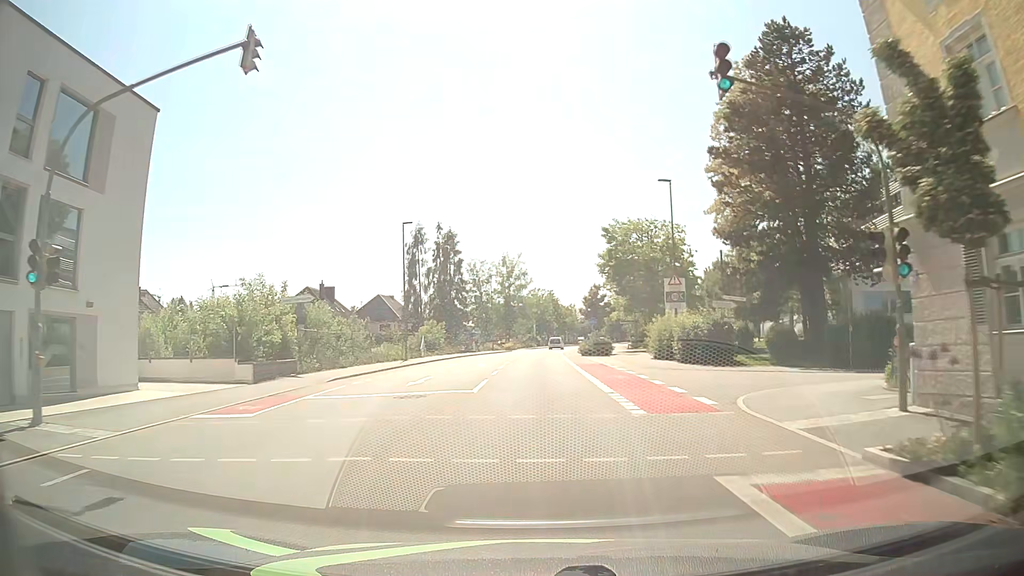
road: tertiary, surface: asphalt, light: Day
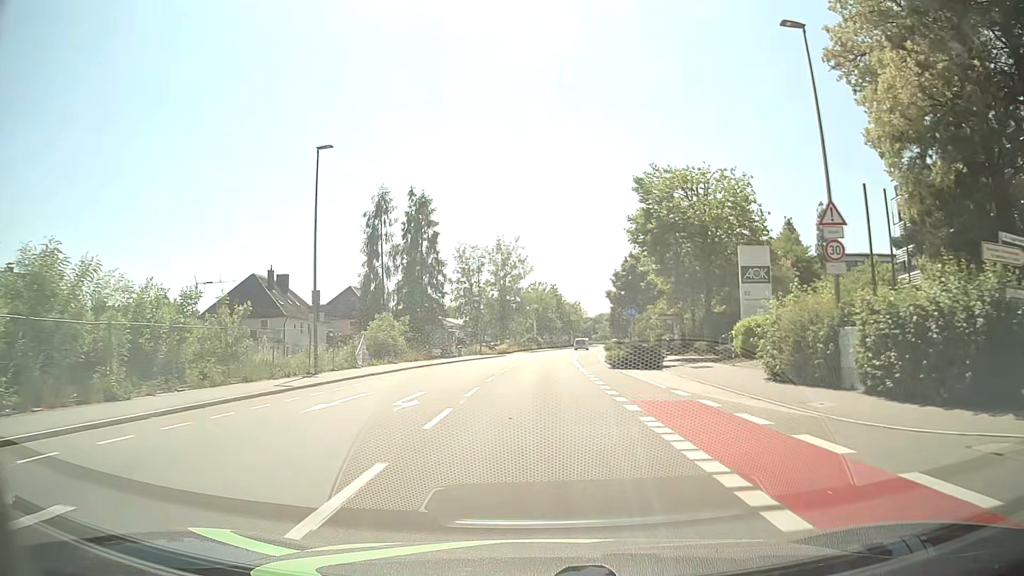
(0.0, +21.0) m; 0°
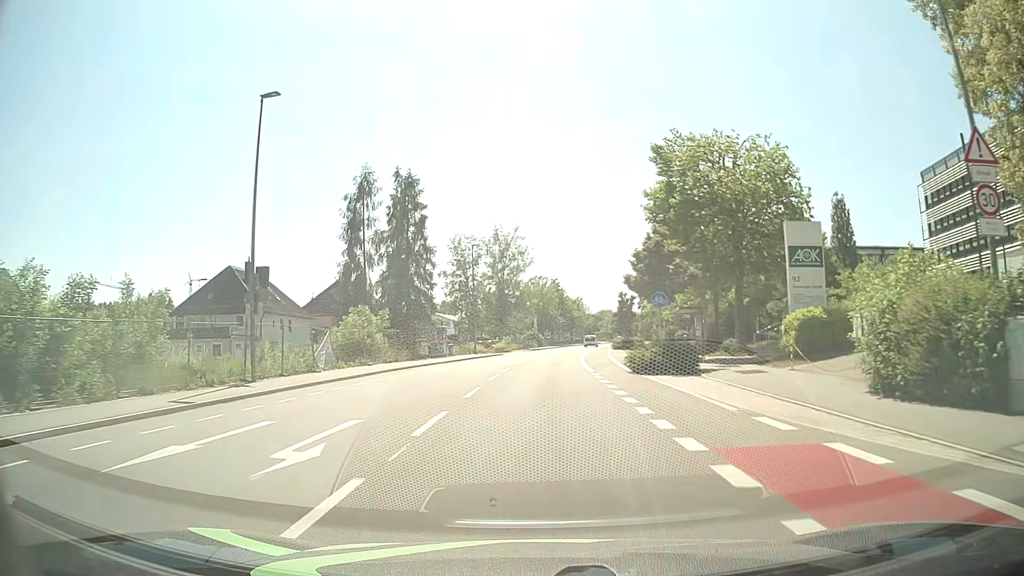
(0.0, +7.0) m; +1°
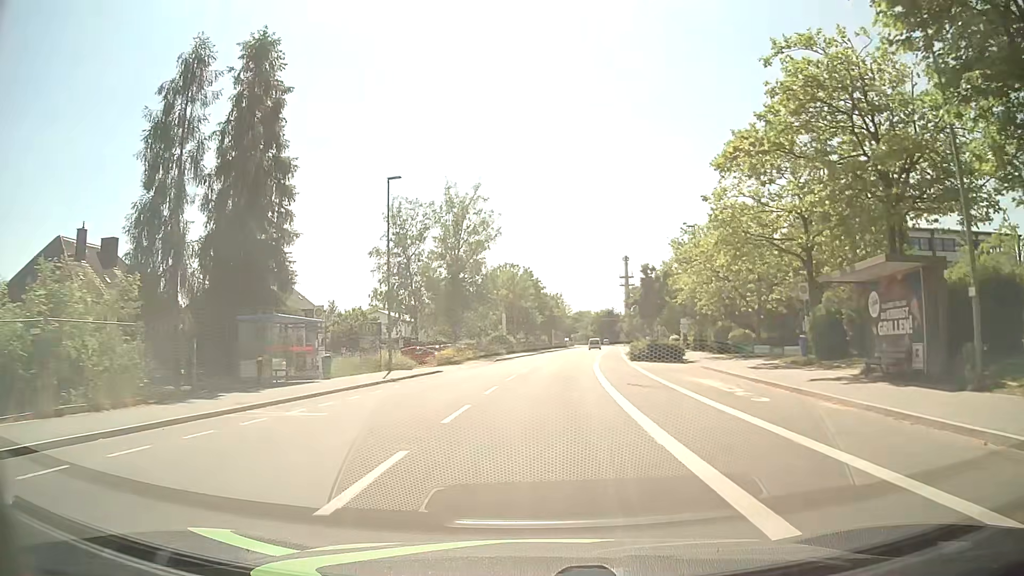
(+0.2, +27.9) m; +2°
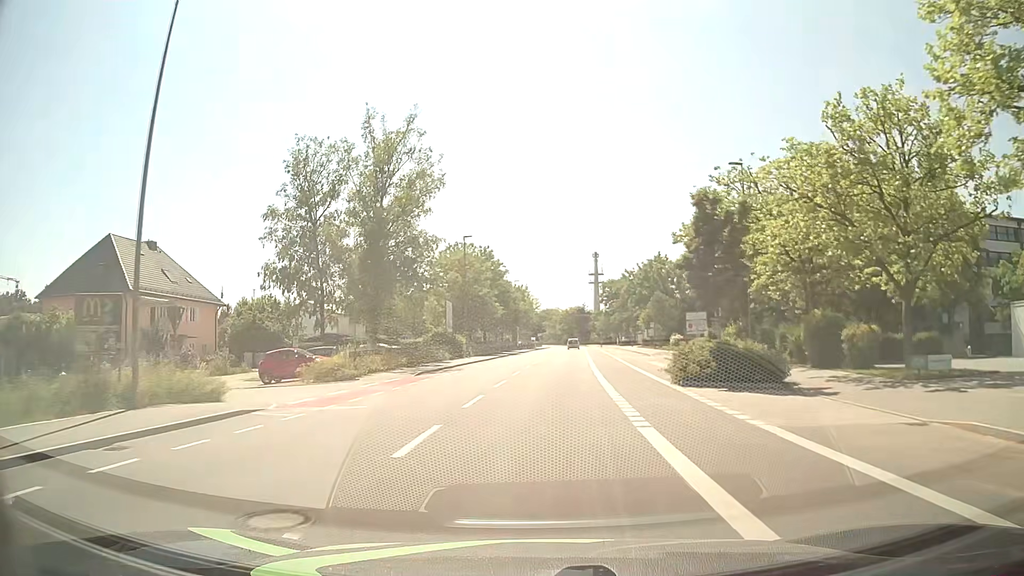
(+0.6, +21.0) m; +3°
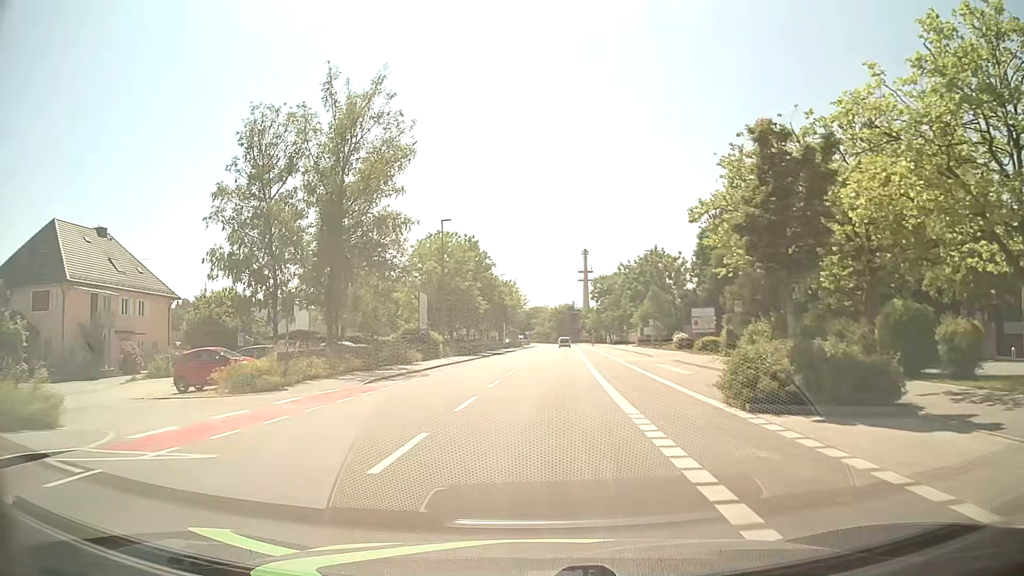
(0.0, +7.0) m; +1°
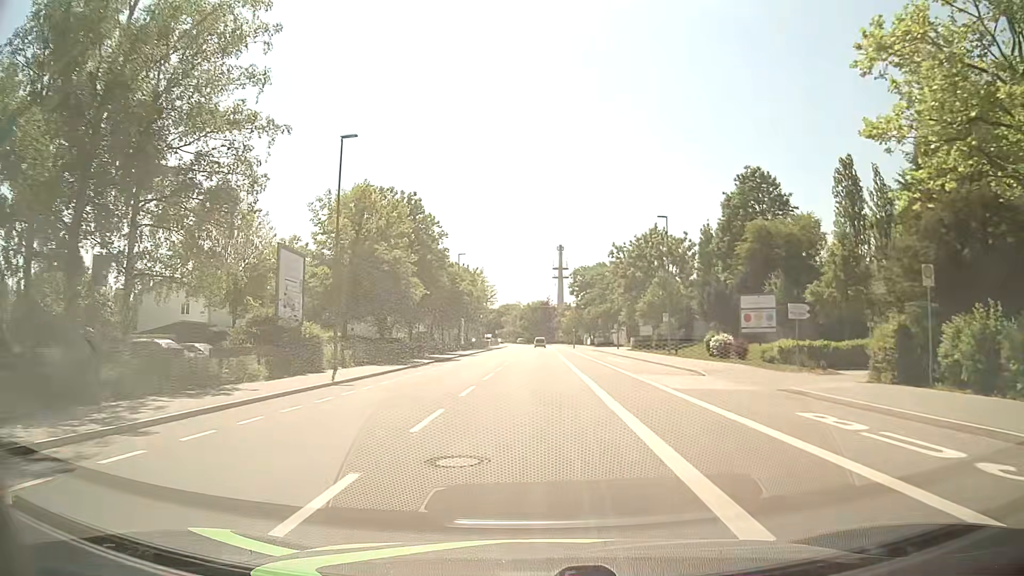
(+0.4, +21.2) m; +2°
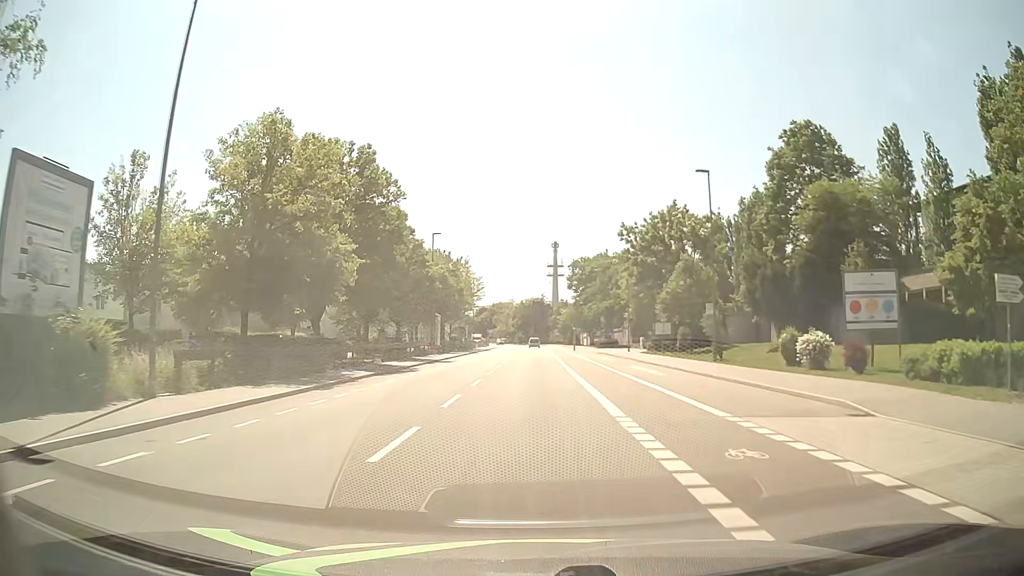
(0.0, +14.3) m; 0°
(0, +10) (0, +20) (0, +30) (0, +40) (0, +50) (0, +60) (0, +70) (0, +80) (0, +90) (0, +100) m
